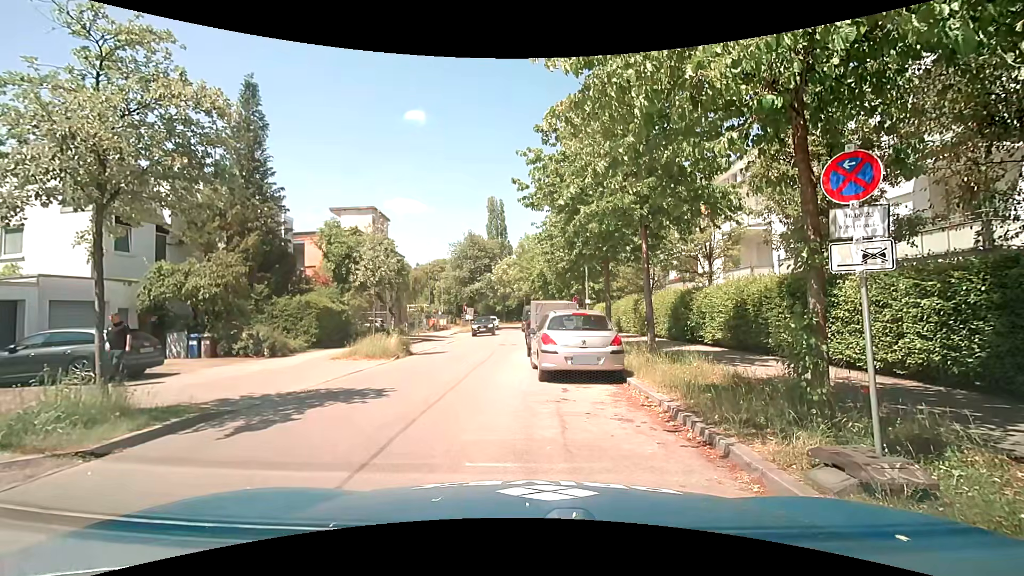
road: residential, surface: asphalt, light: Day
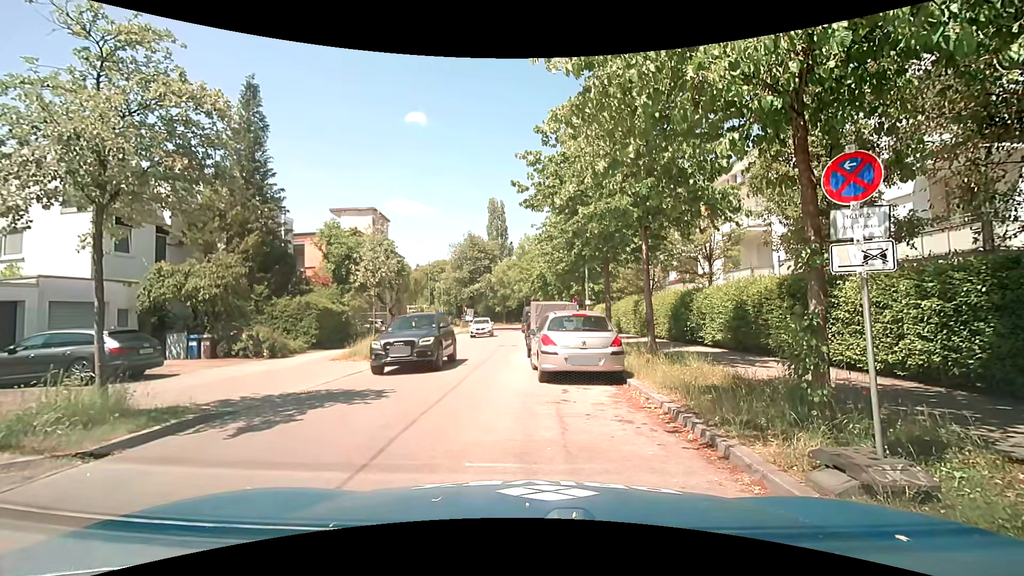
(0.0, 0.0) m; 0°
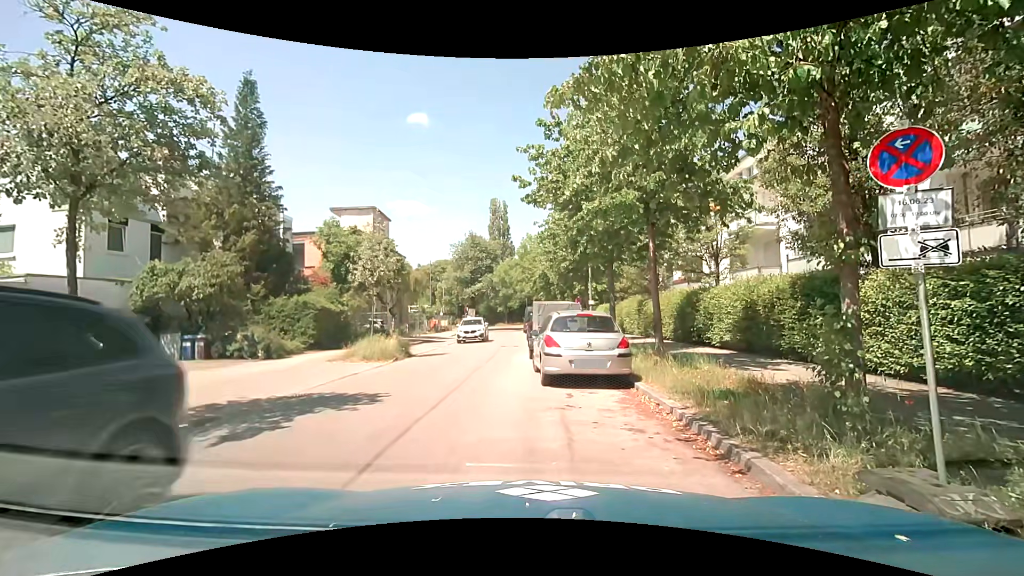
(0.0, +0.5) m; 0°
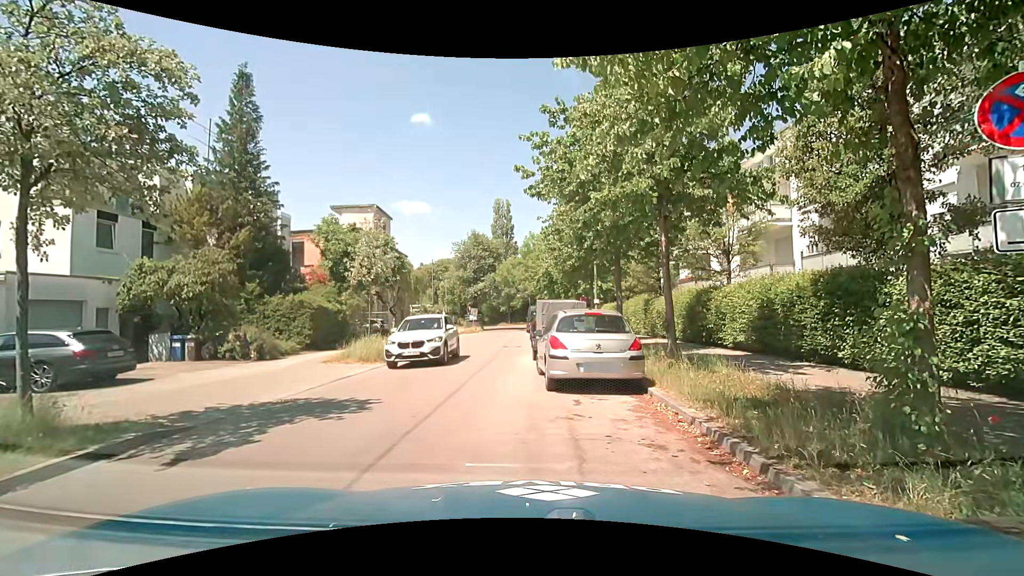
(0.0, +0.8) m; 0°
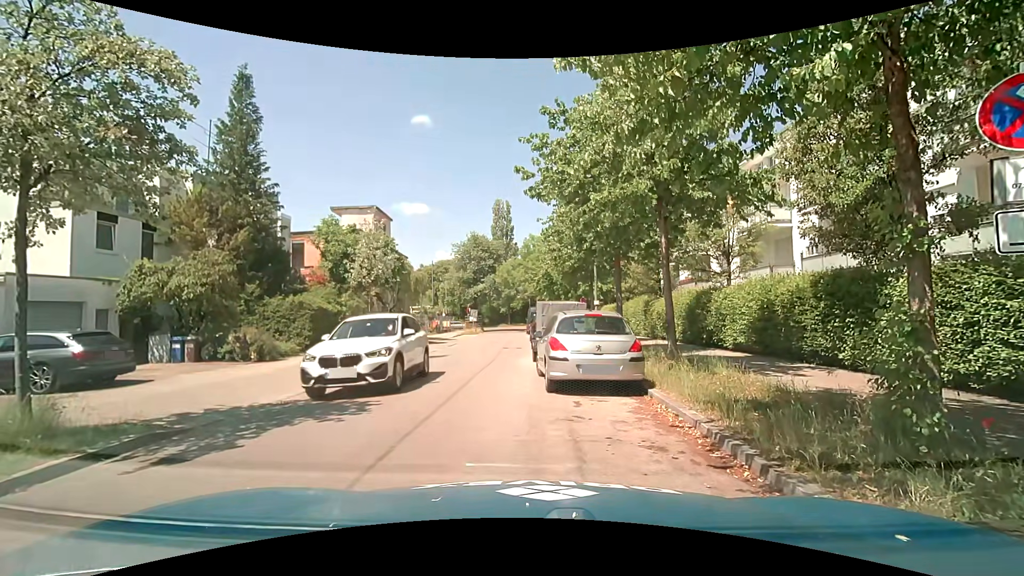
(0.0, 0.0) m; 0°
